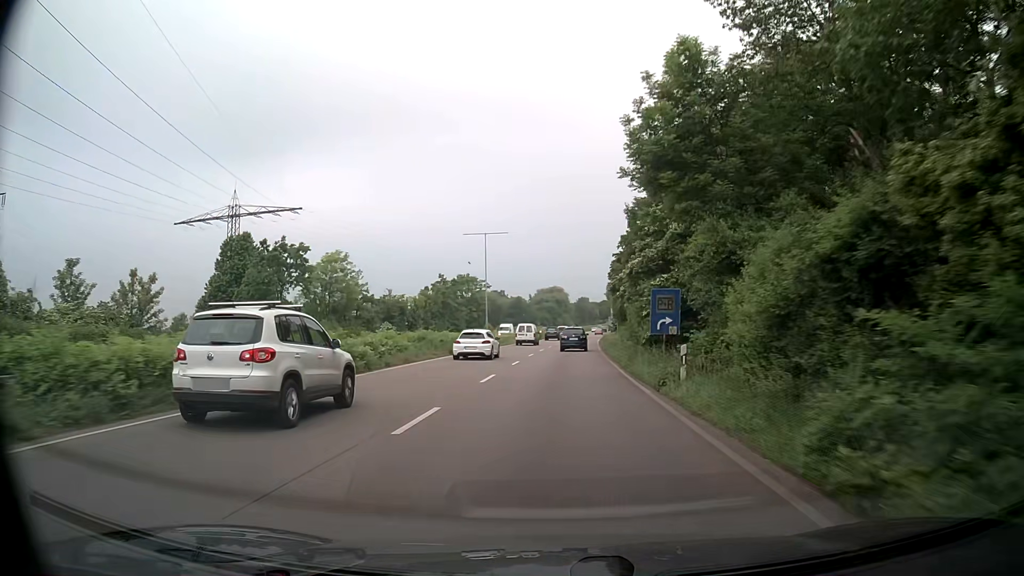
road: trunk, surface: asphalt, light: Day
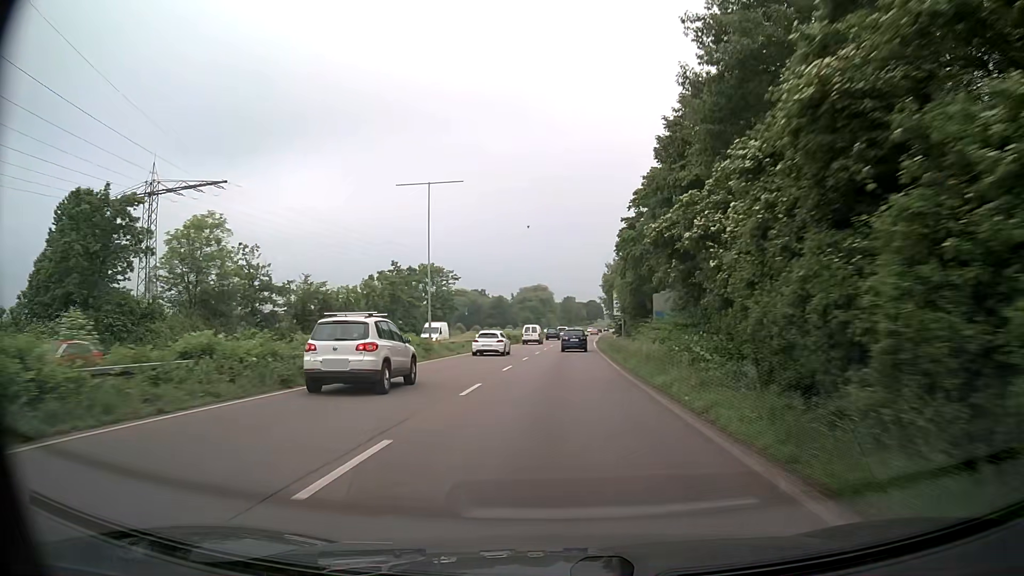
(+0.4, +21.5) m; +1°
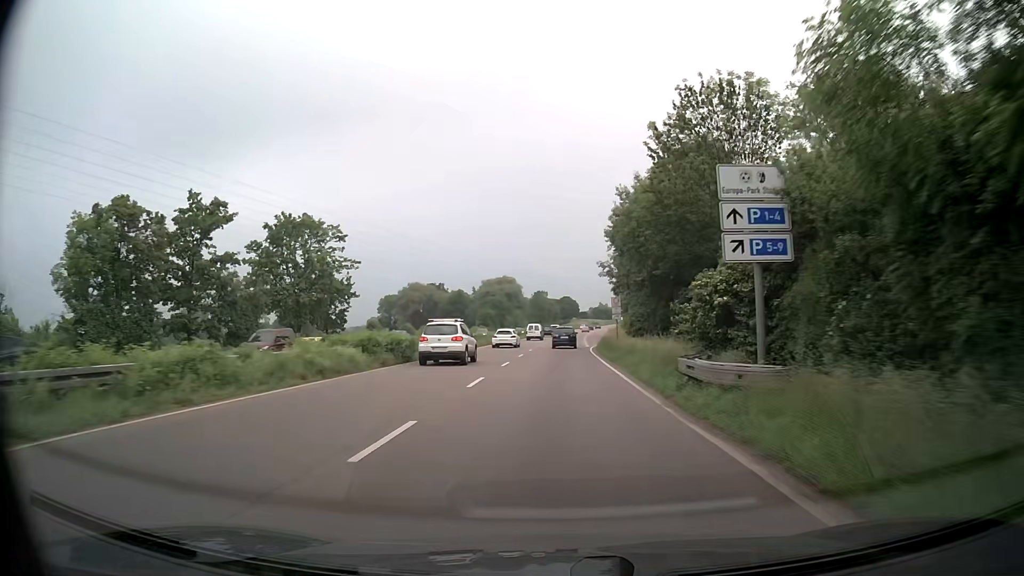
(+1.1, +43.4) m; +3°
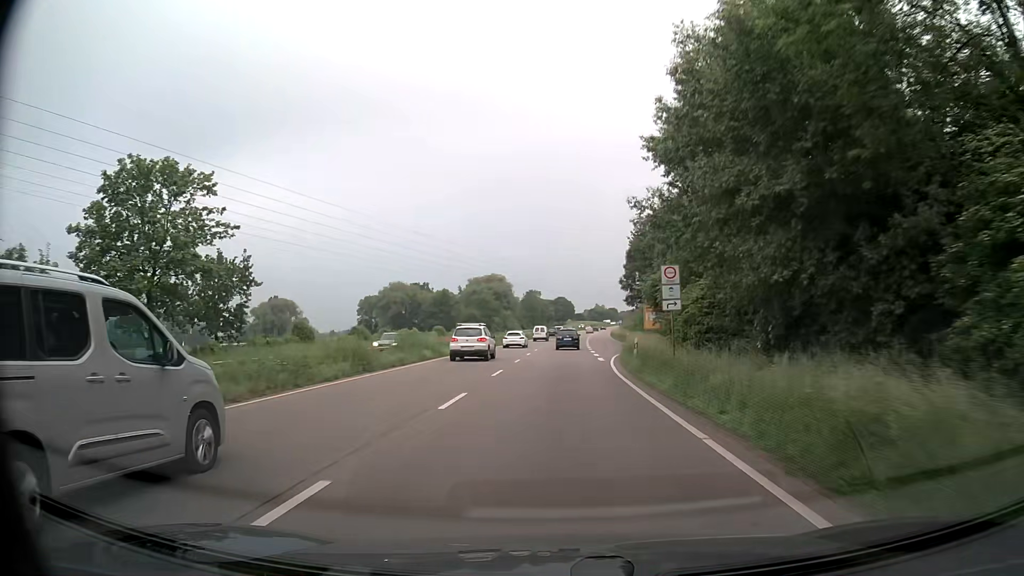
(0.0, +21.9) m; 0°
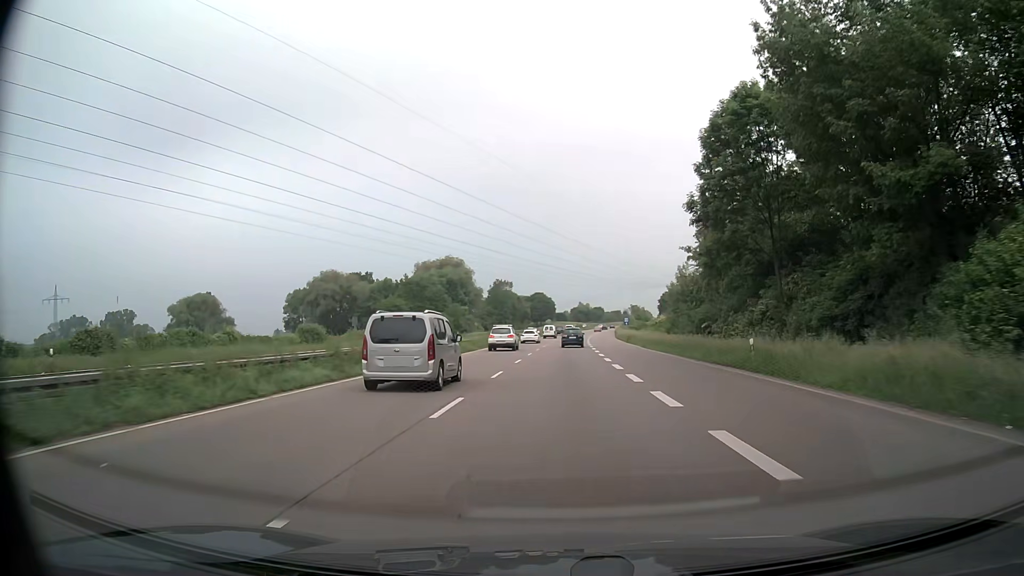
(+0.6, +55.5) m; +2°
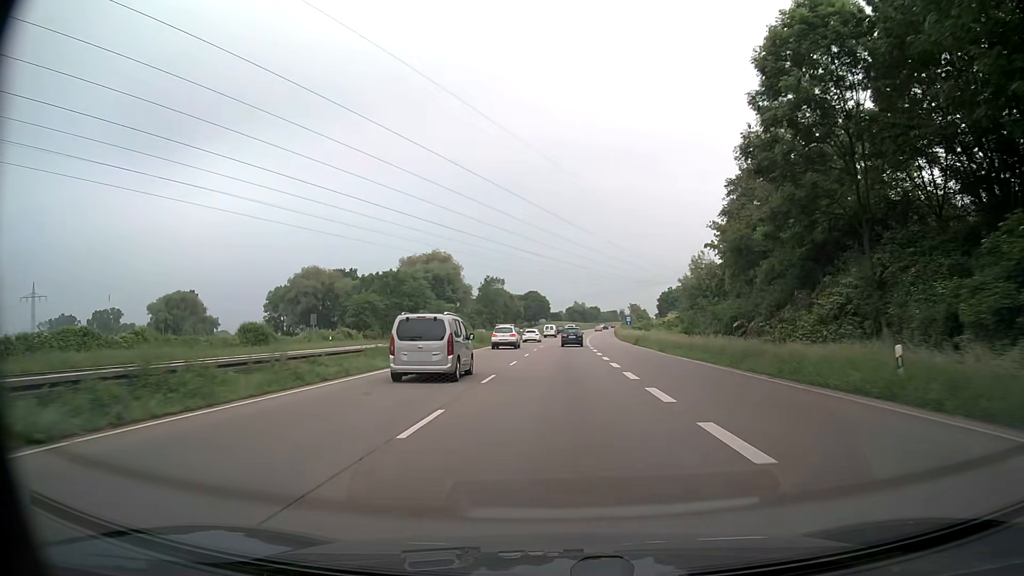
(+0.1, +11.3) m; +1°
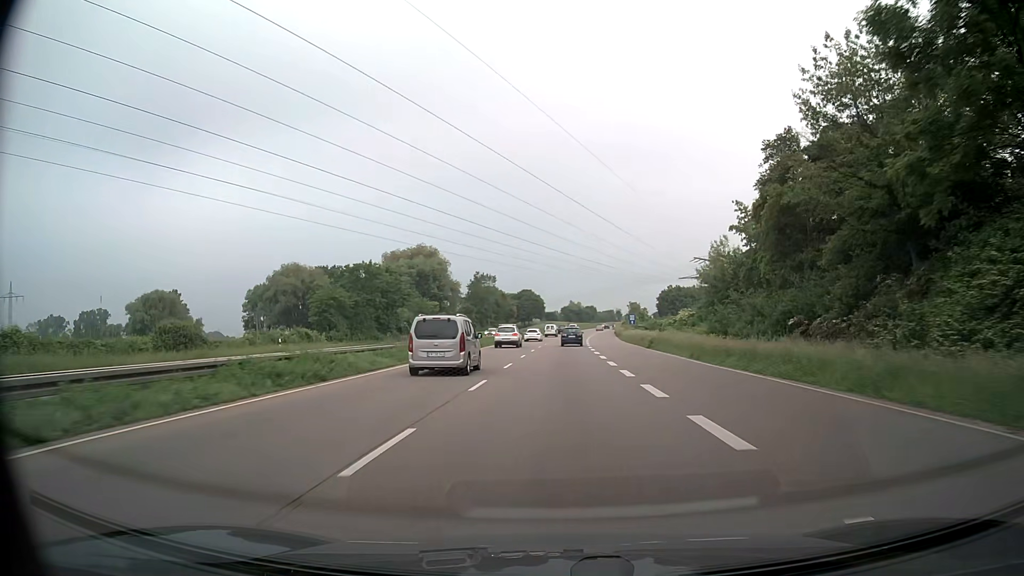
(0.0, +11.3) m; 0°
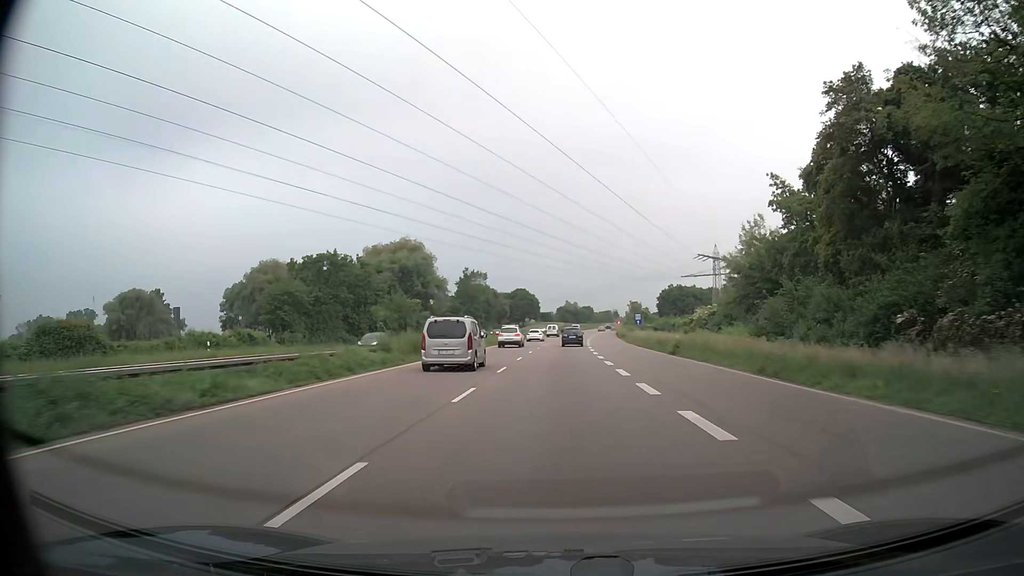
(0.0, +11.4) m; 0°
(0, +10) (0, +20) (0, +30) (+1, +40) (+1, +50) (+1, +60) (+2, +70) (+2, +80) (+3, +90) (+4, +100) m
